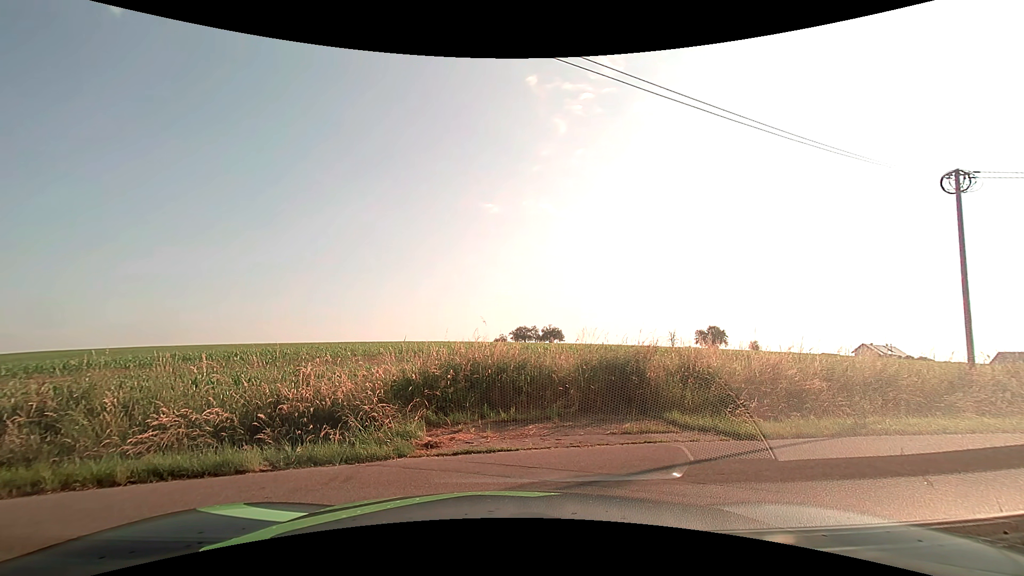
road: unclassified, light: Day
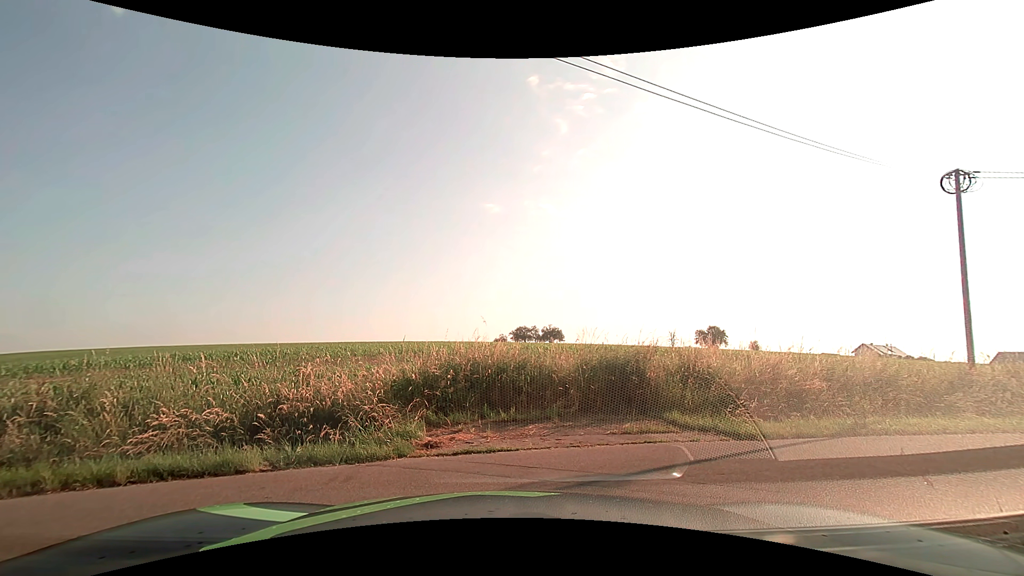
(0.0, 0.0) m; 0°
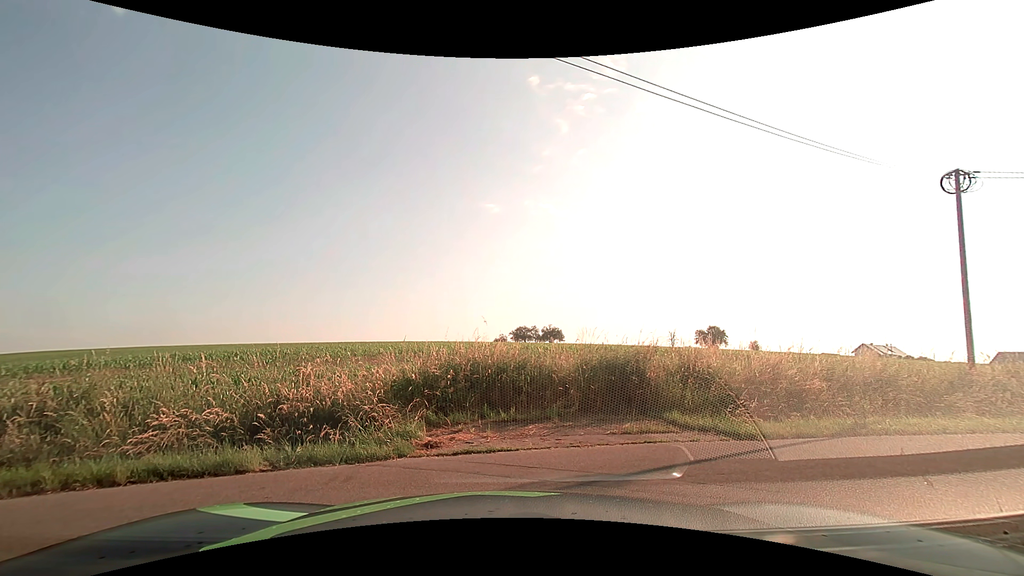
(0.0, 0.0) m; 0°
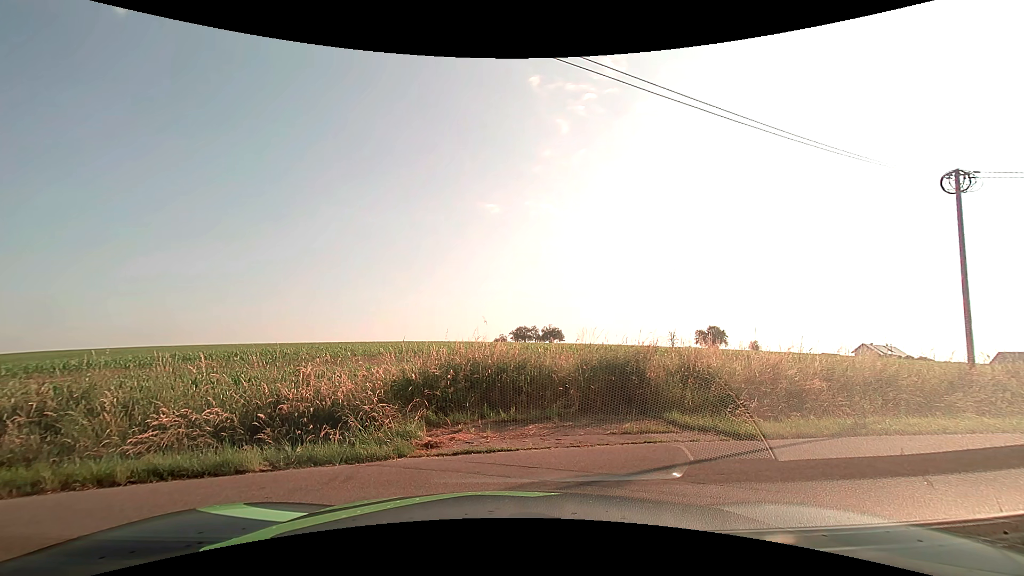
(0.0, 0.0) m; 0°
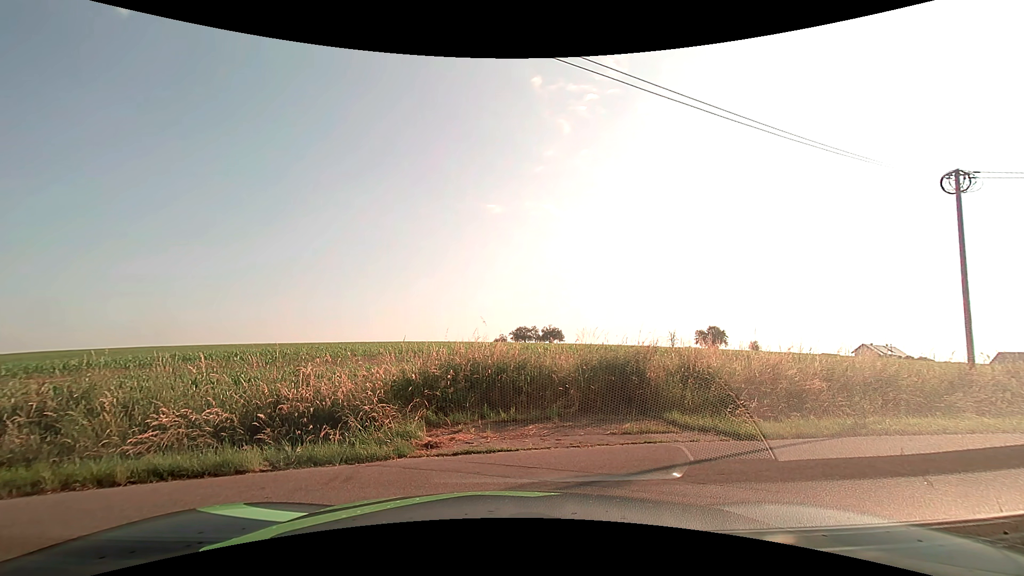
(0.0, 0.0) m; 0°
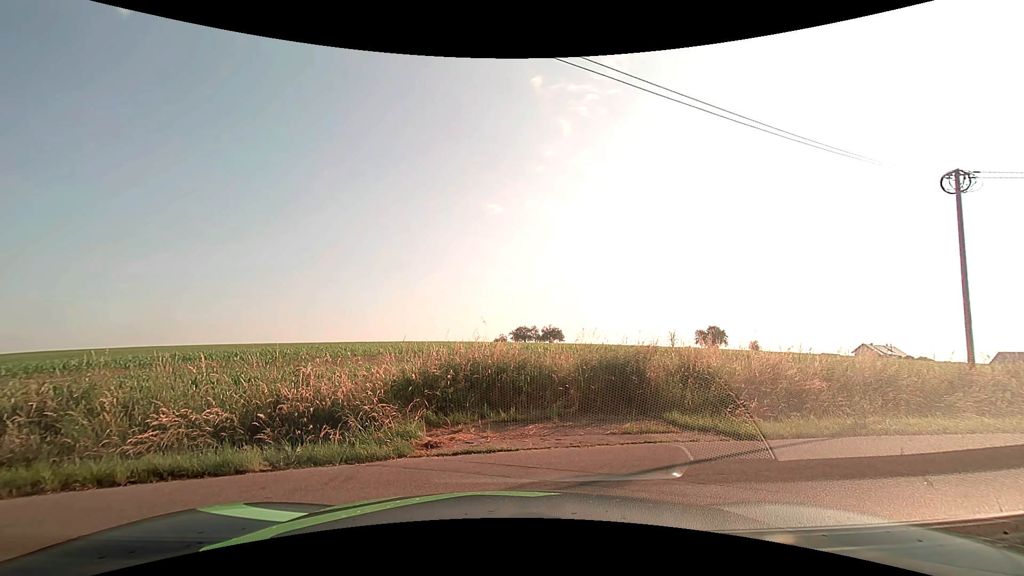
(0.0, 0.0) m; 0°
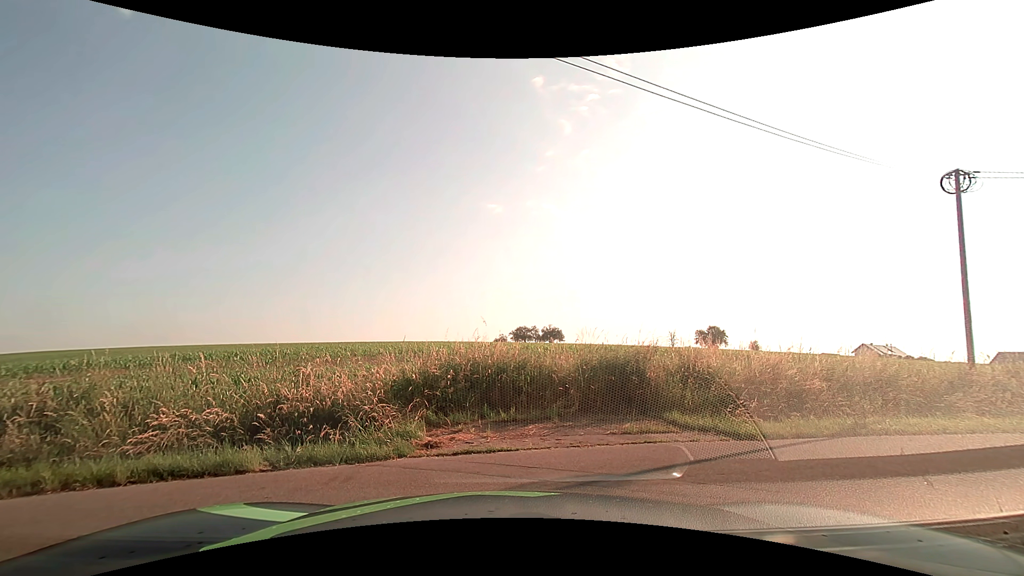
(0.0, 0.0) m; 0°
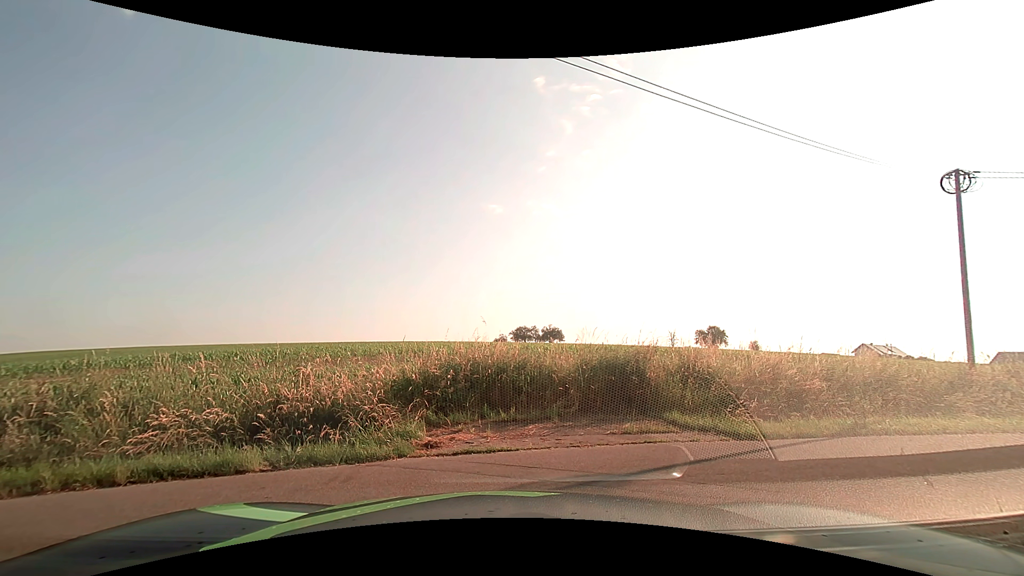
(0.0, 0.0) m; 0°
